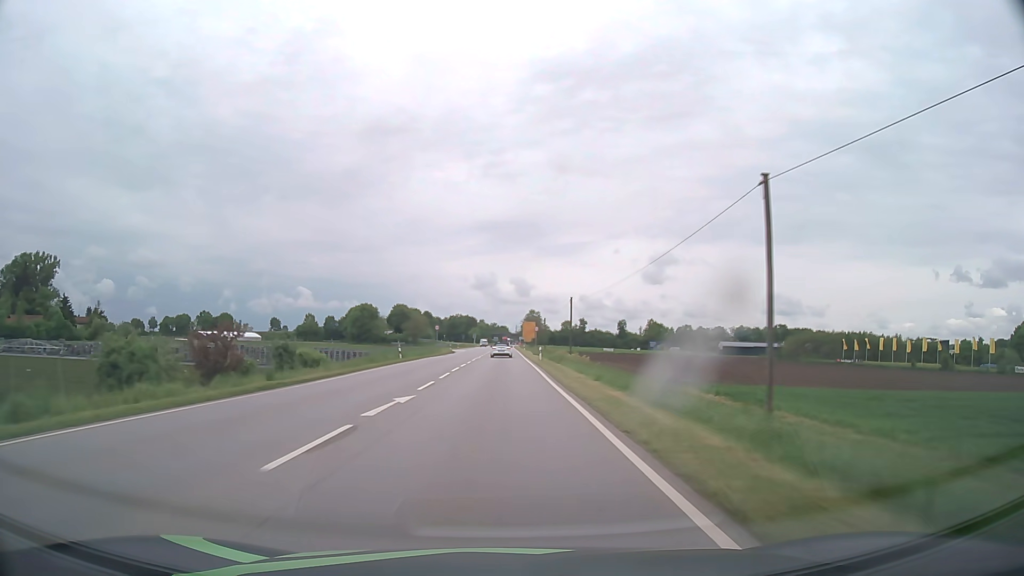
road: primary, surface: asphalt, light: Day
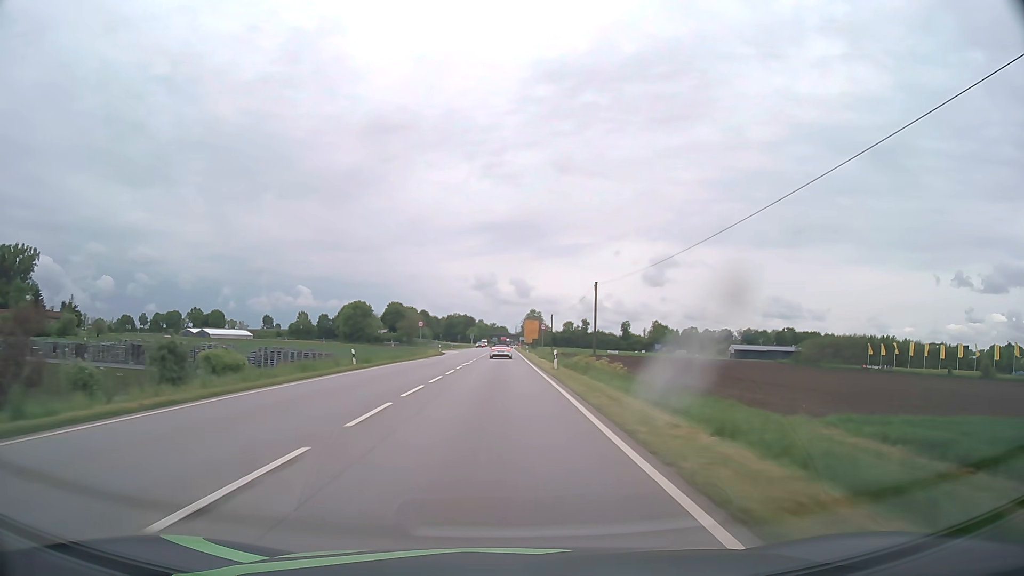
(0.0, +15.1) m; 0°
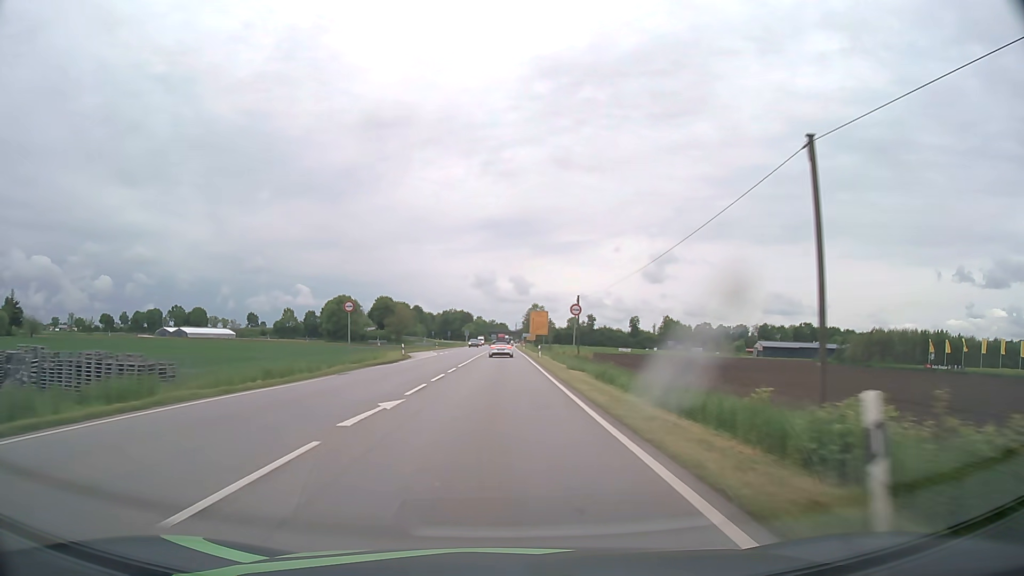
(0.0, +29.5) m; 0°
(0, +10) (0, +20) (0, +30) (0, +40) (0, +50) (0, +60) (0, +70) (0, +80) (0, +90) (0, +100) m
